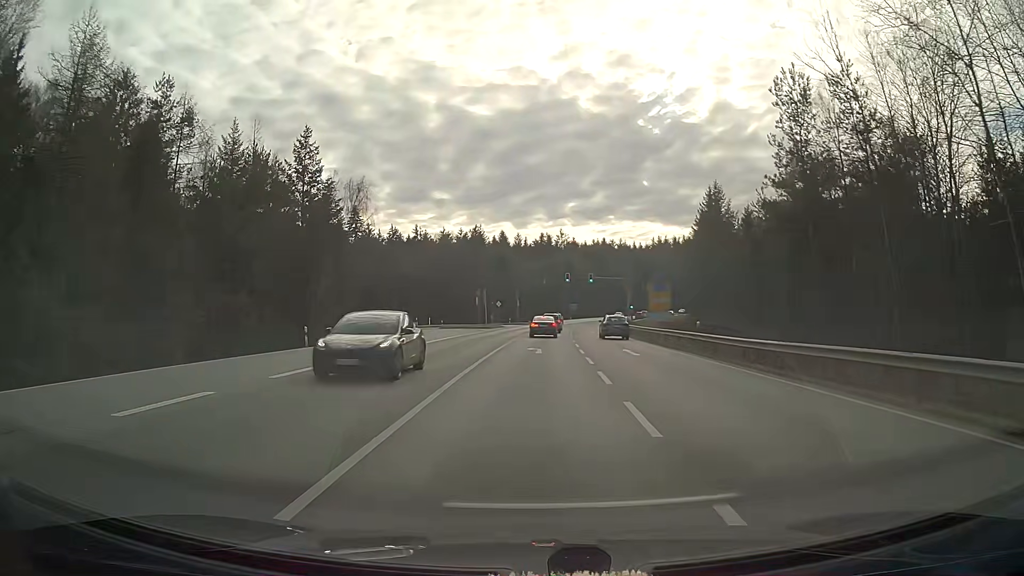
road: secondary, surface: asphalt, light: Day
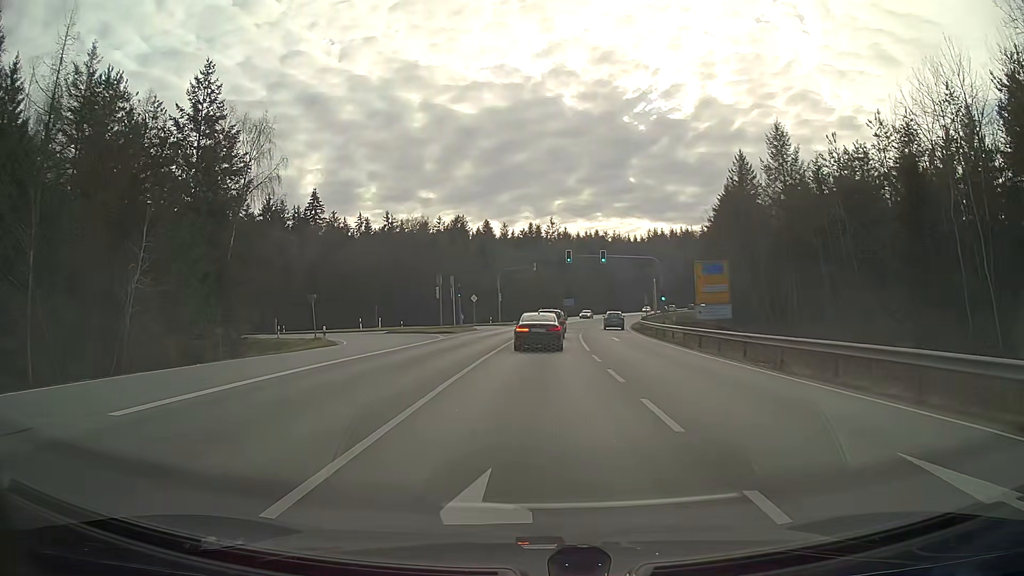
(+0.2, +23.3) m; +1°
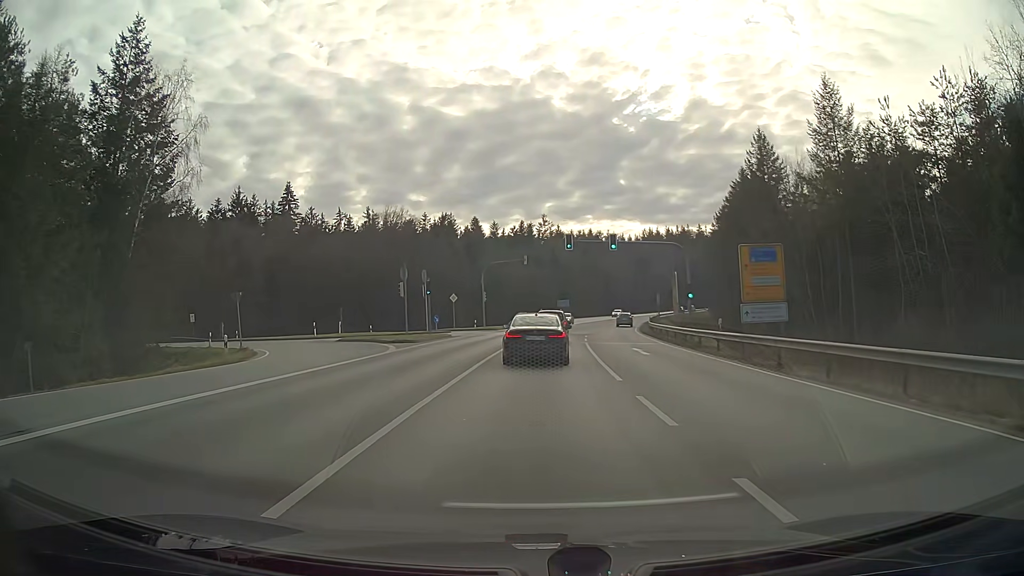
(+0.1, +11.2) m; +1°
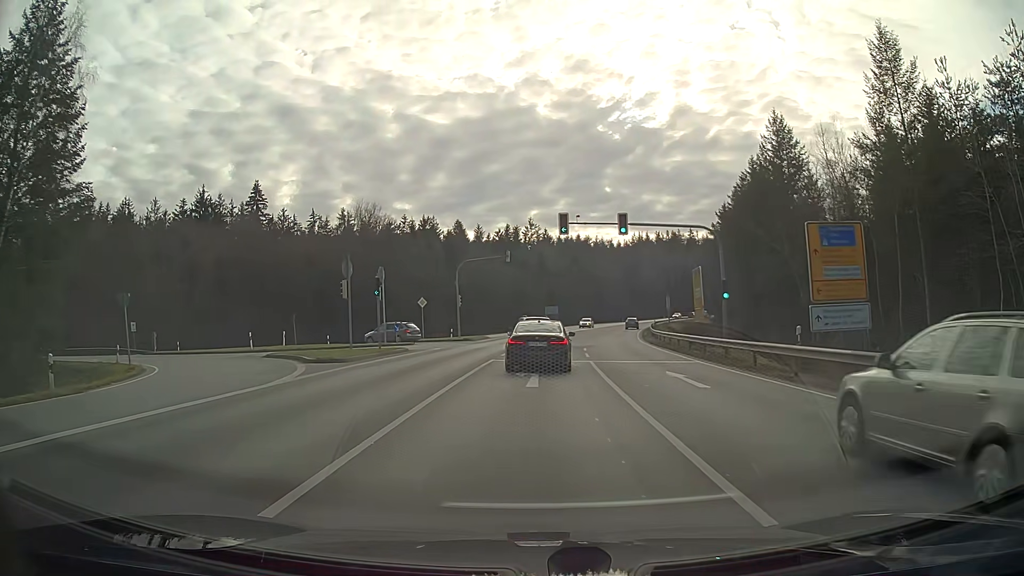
(+0.1, +10.4) m; +1°
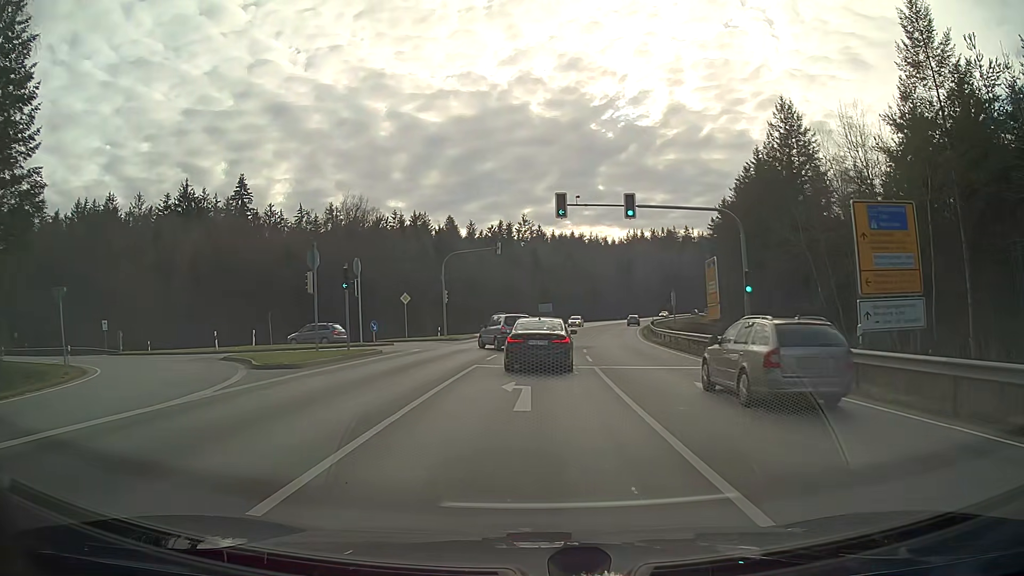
(0.0, +4.3) m; 0°
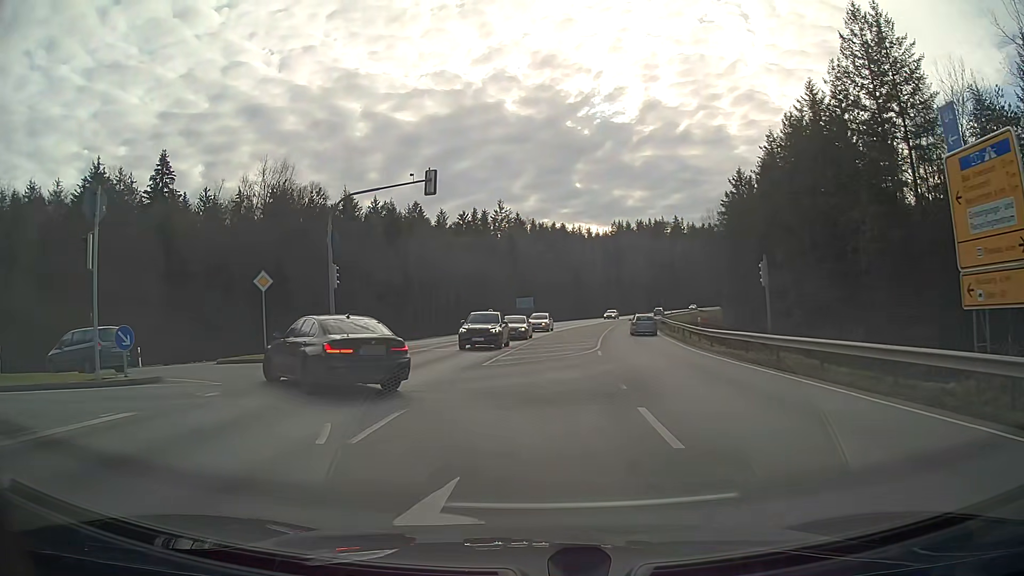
(+0.3, +22.1) m; -1°
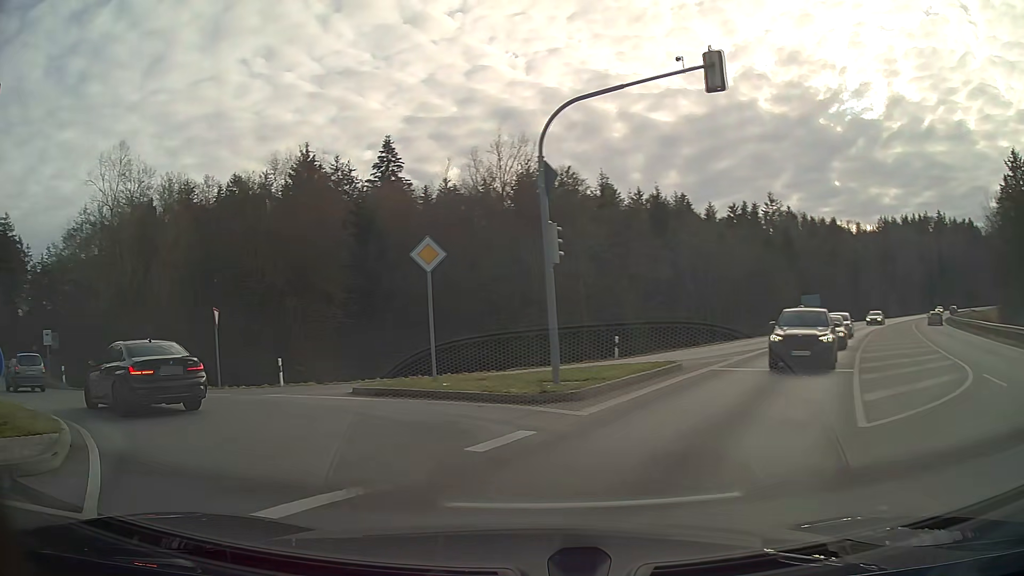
(-2.2, +10.9) m; -28°
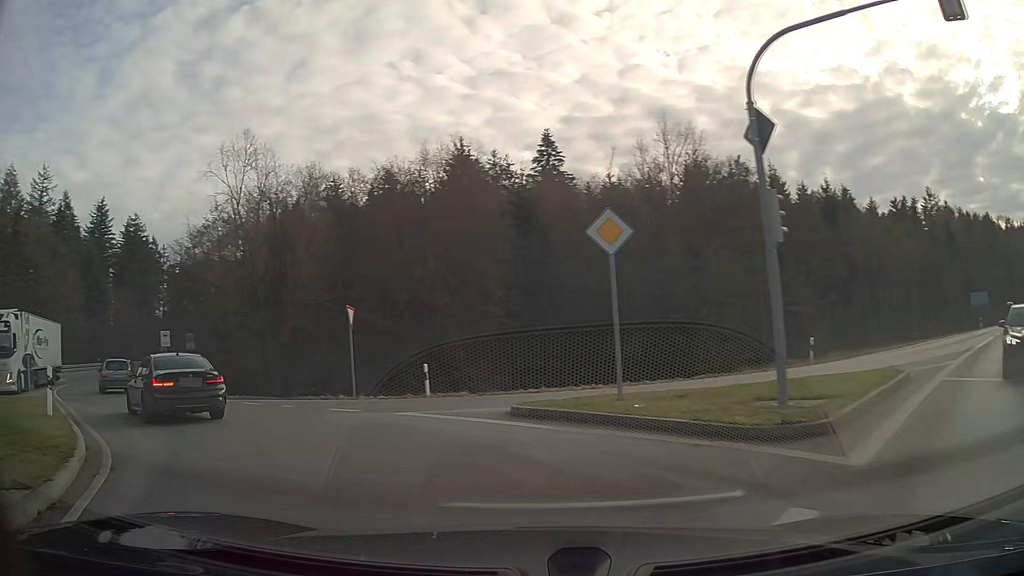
(-0.5, +3.6) m; -14°
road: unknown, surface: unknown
